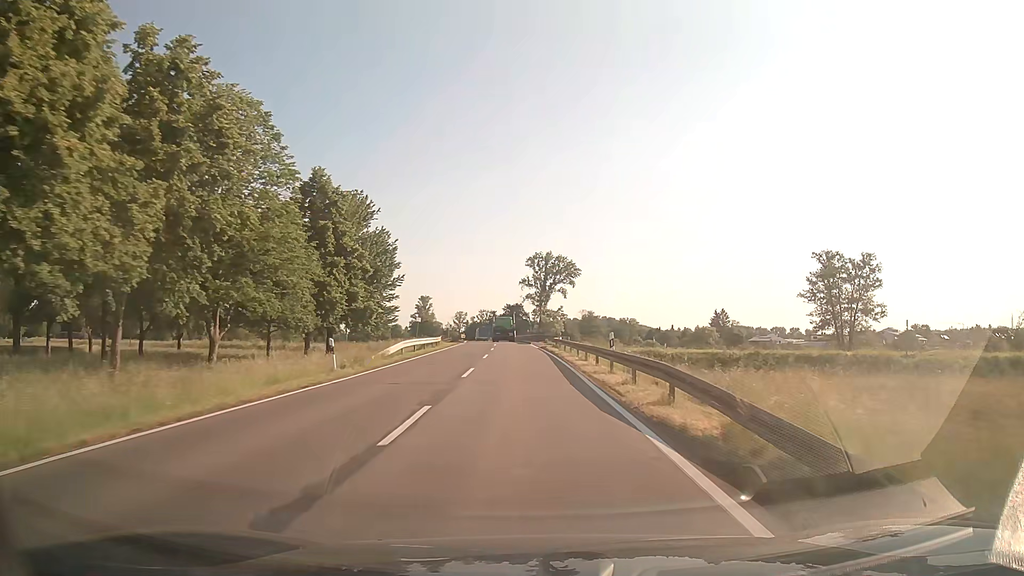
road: secondary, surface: asphalt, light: Day
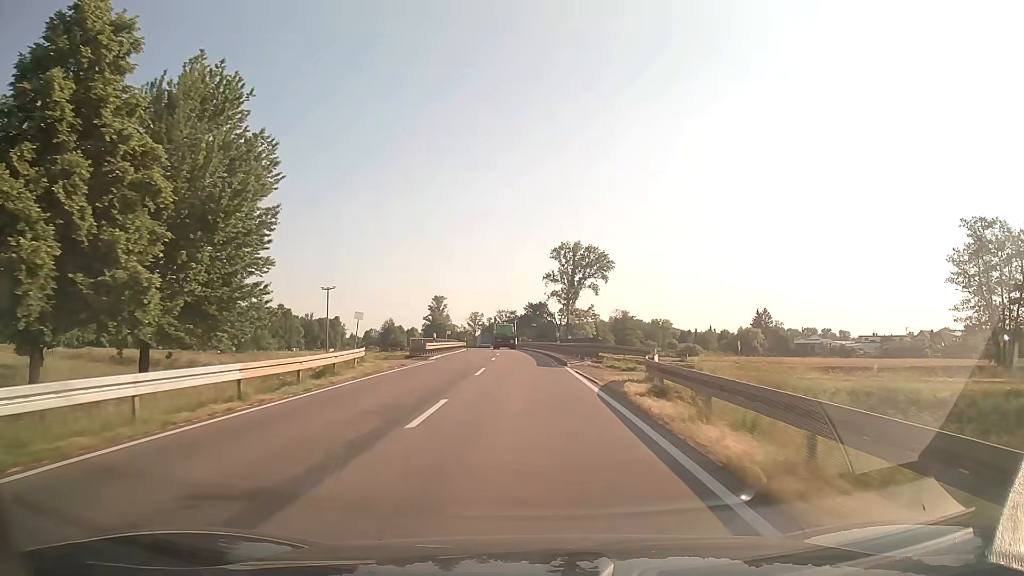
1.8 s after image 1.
(-0.7, +33.7) m; -2°
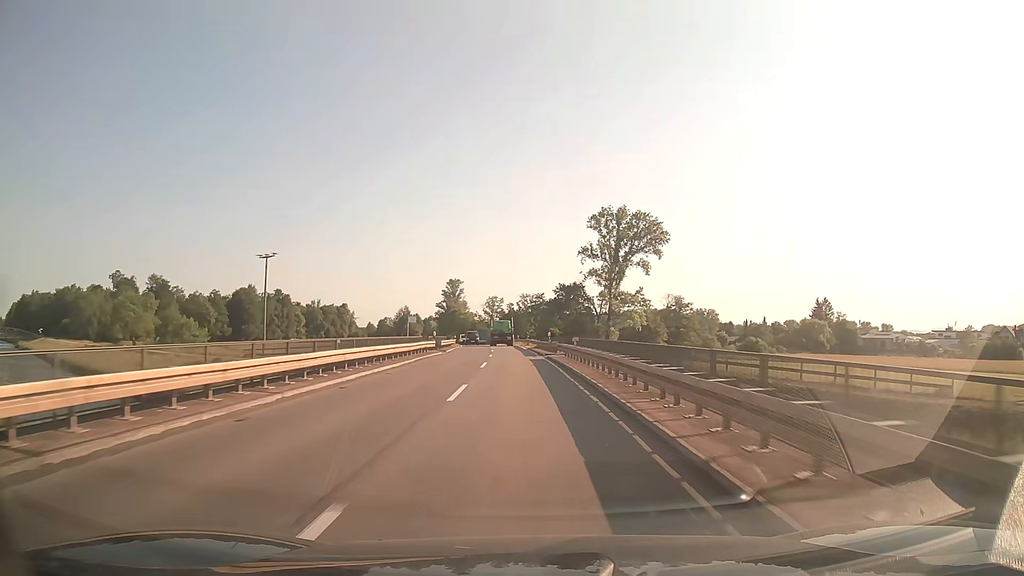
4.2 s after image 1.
(-0.9, +44.5) m; -2°
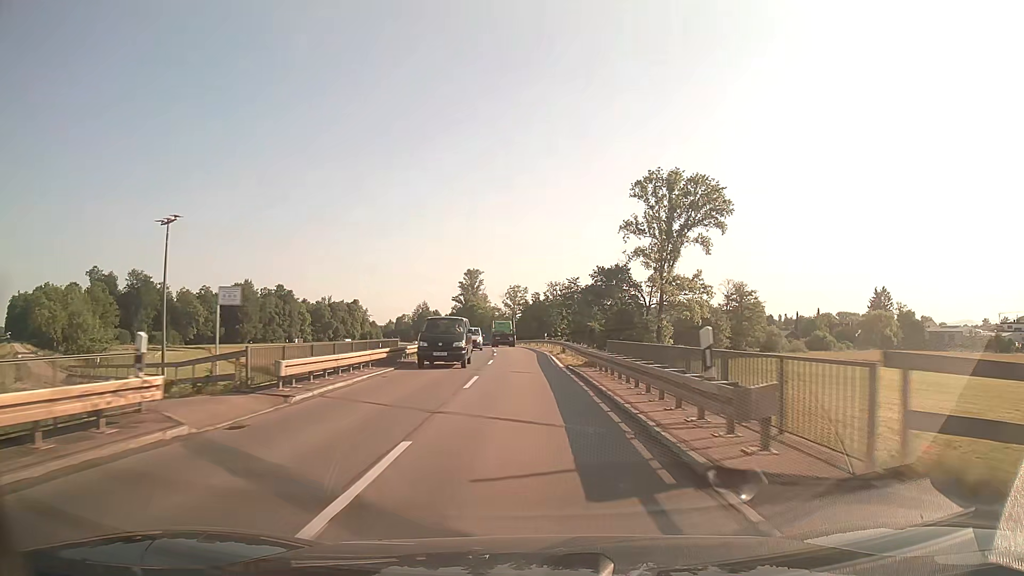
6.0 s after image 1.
(-0.6, +33.1) m; -2°
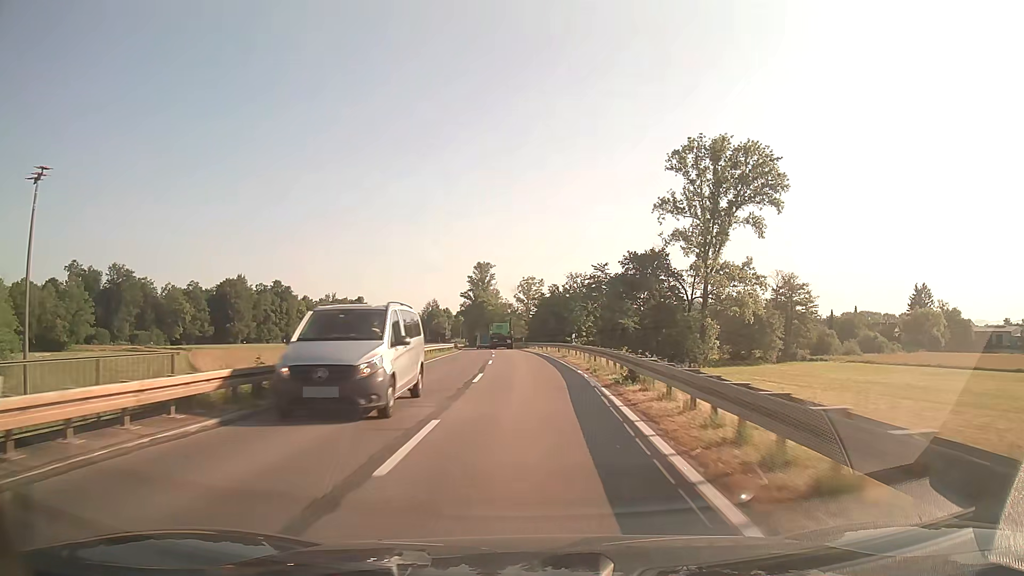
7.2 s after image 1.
(-0.3, +21.8) m; -1°
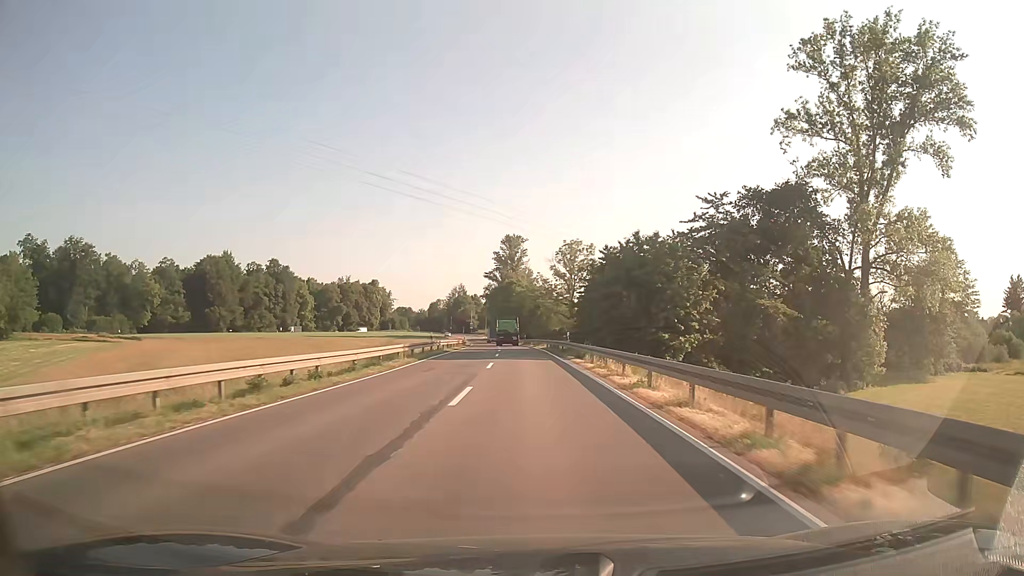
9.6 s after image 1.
(-1.2, +42.5) m; -3°
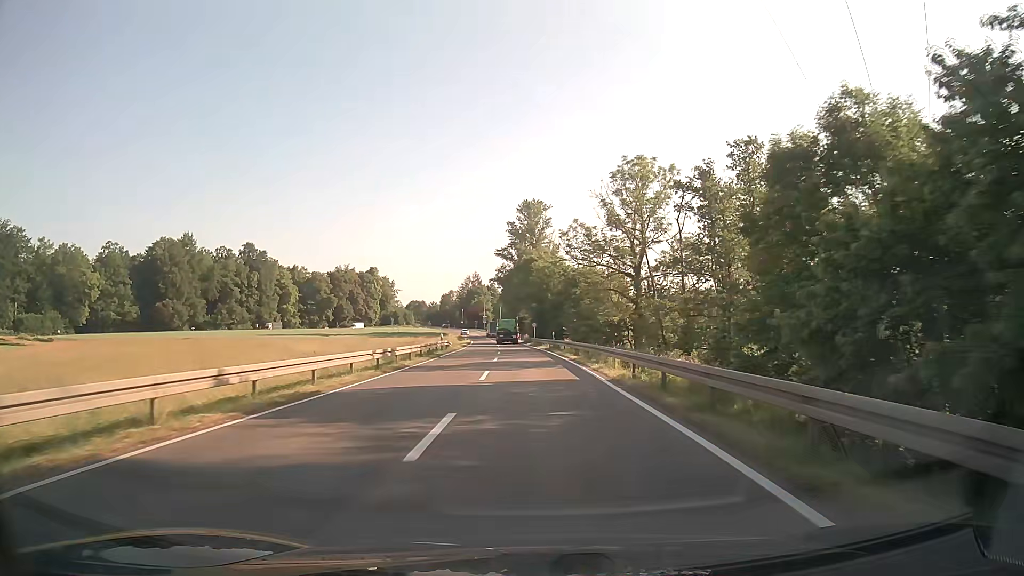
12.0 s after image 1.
(-0.8, +41.1) m; -2°
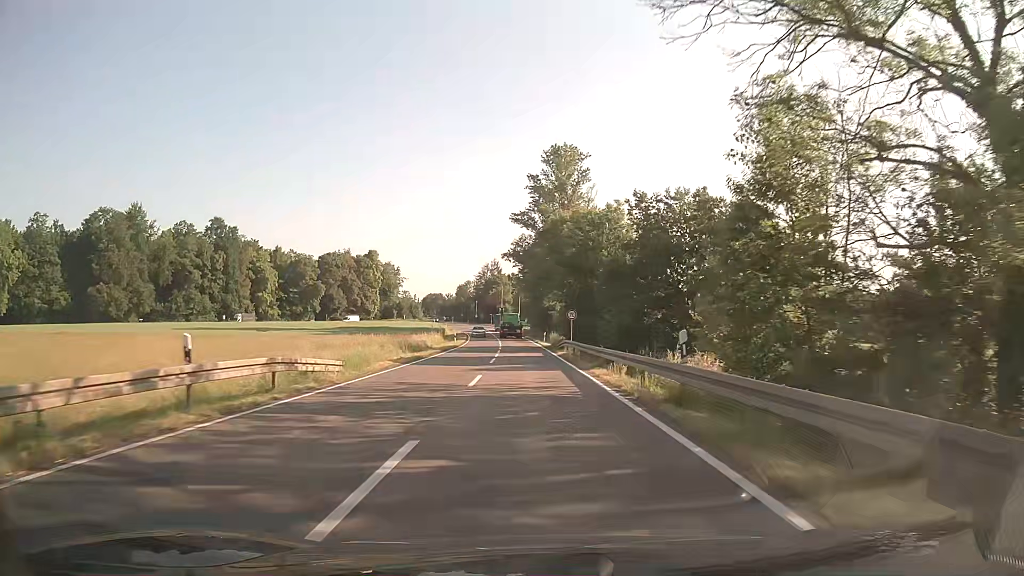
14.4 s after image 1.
(-0.6, +38.8) m; -2°
(0, +10) (0, +20) (0, +30) (-1, +40) (-1, +50) (-1, +60) (-2, +70) (-2, +80) (-3, +90) (-4, +100) m
